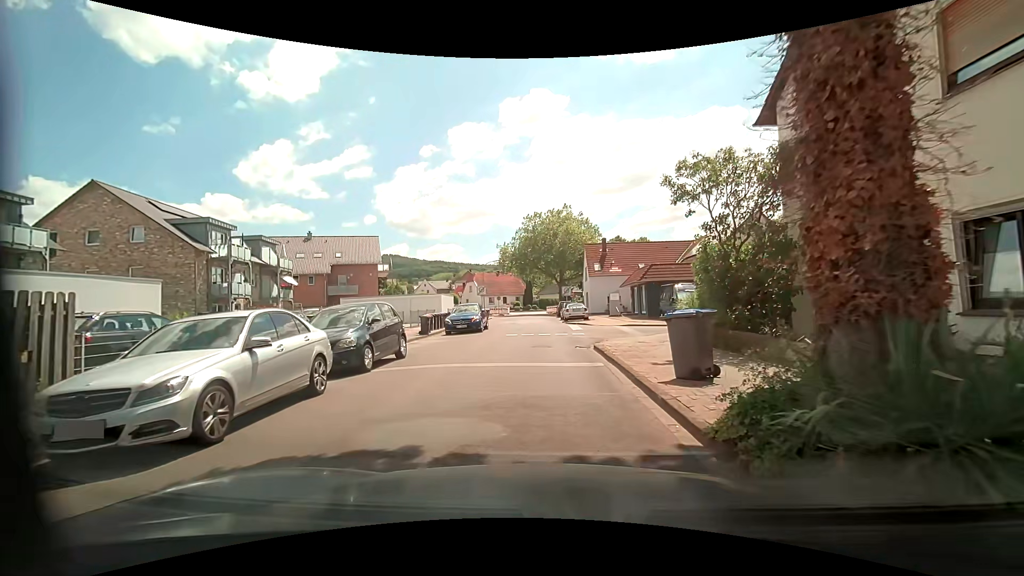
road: unclassified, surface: asphalt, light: Day
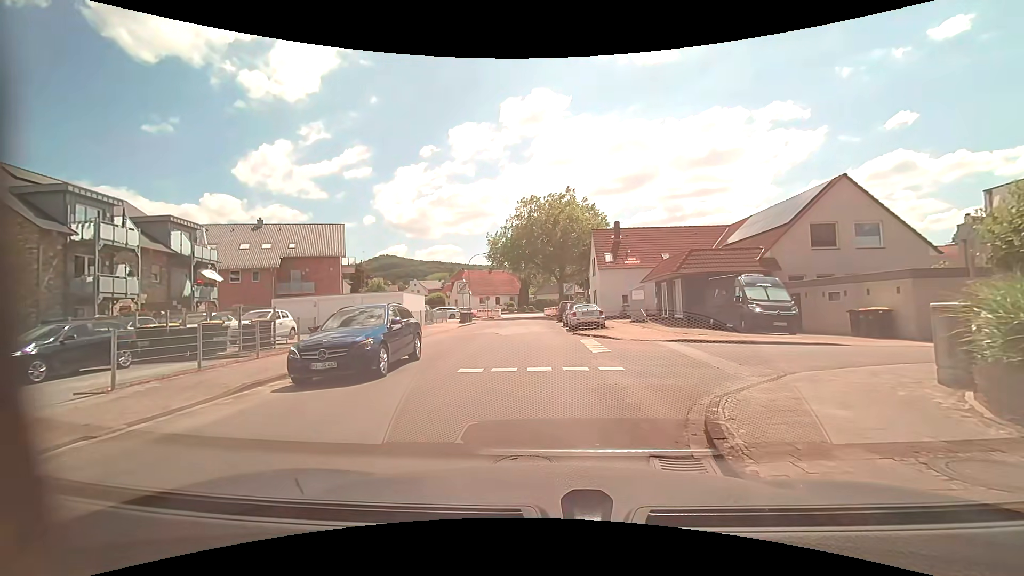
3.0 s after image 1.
(-0.2, +11.1) m; -1°
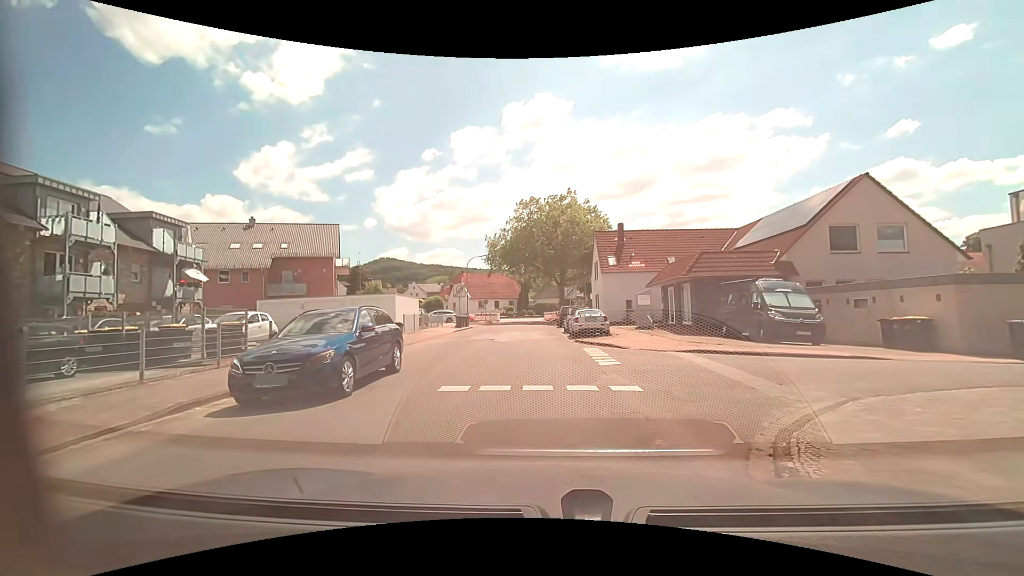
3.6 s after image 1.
(0.0, +1.8) m; +1°
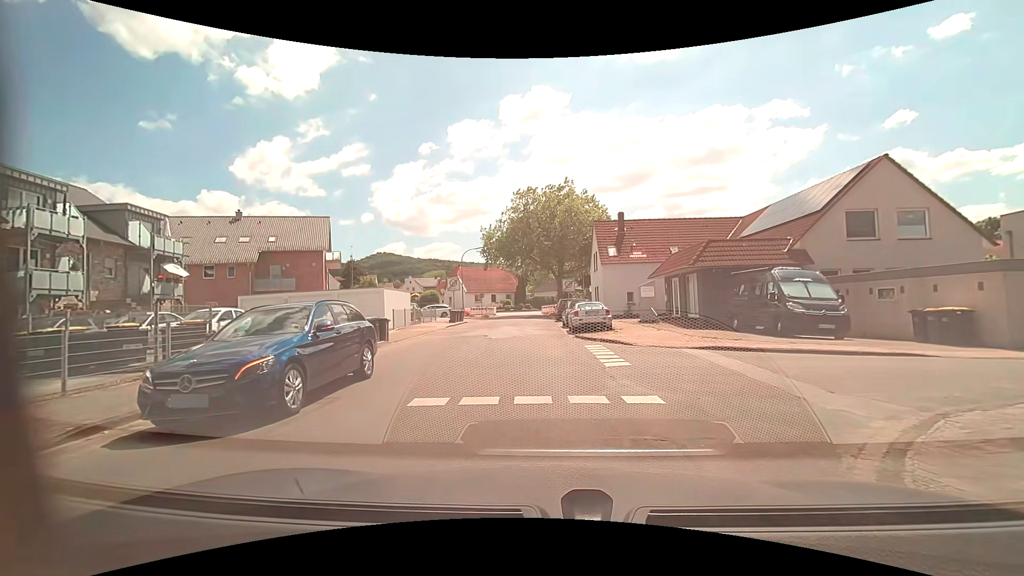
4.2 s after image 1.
(0.0, +1.6) m; -1°
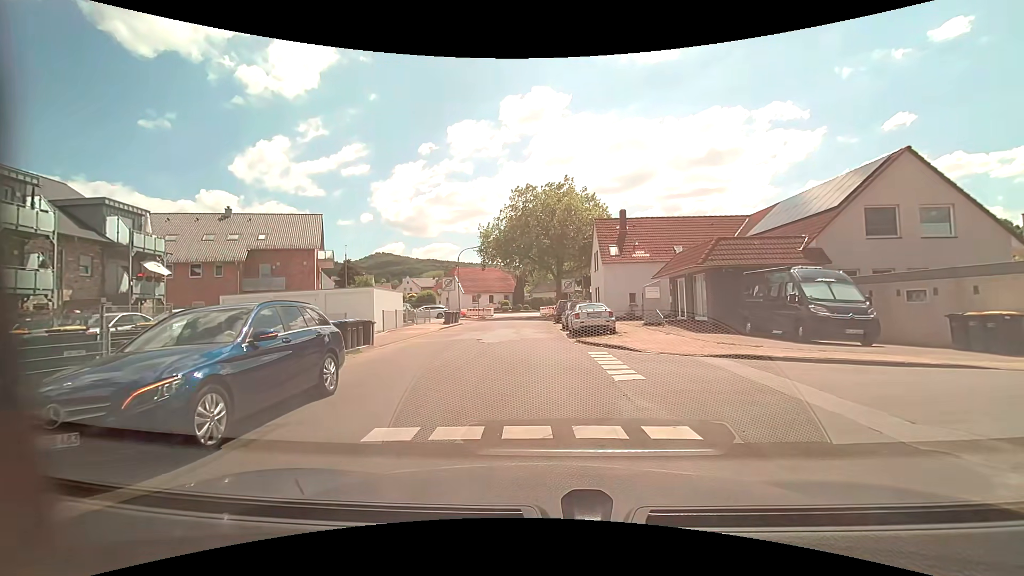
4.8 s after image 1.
(0.0, +1.5) m; +2°
